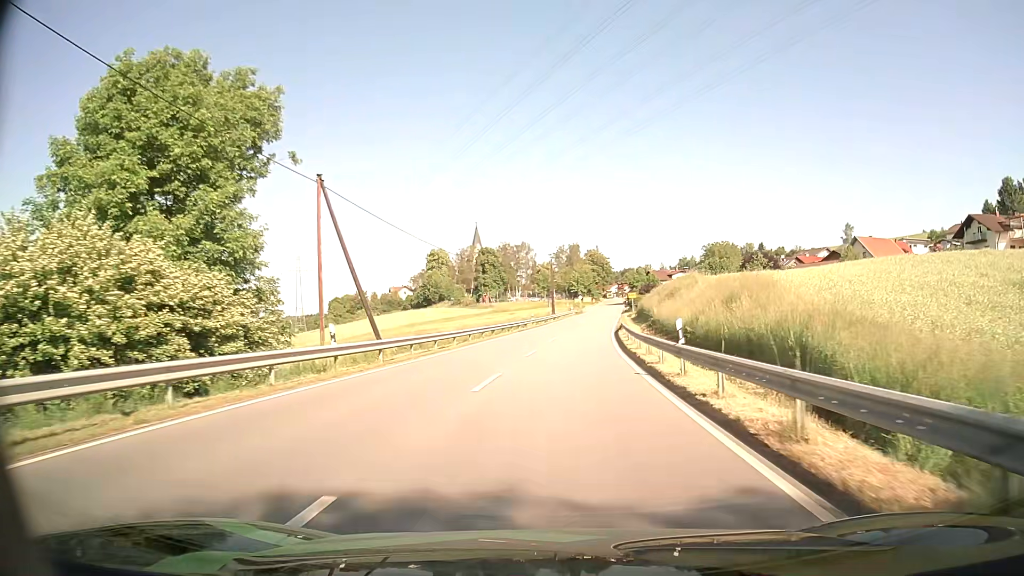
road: secondary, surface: asphalt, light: Day
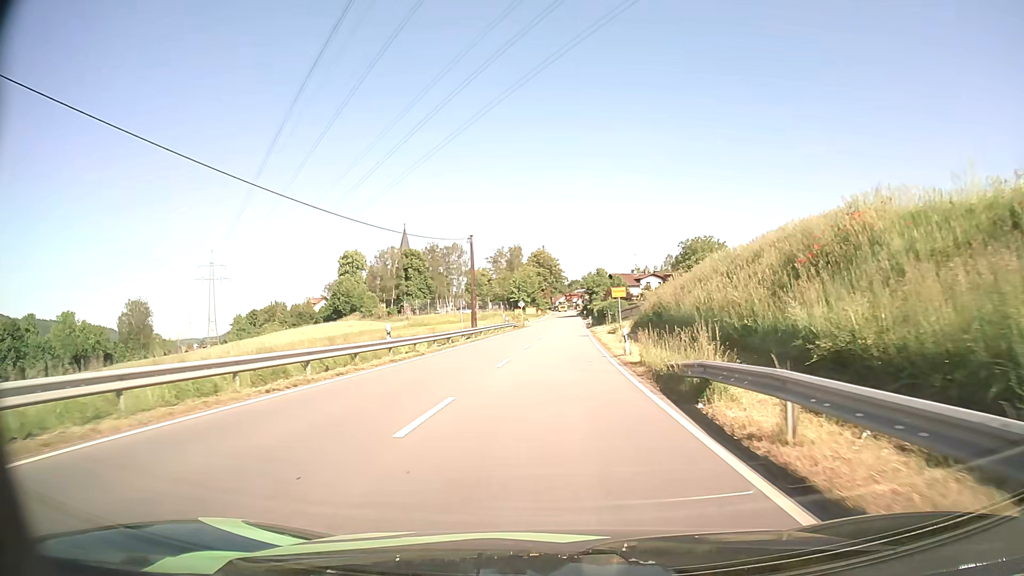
(+1.9, +40.6) m; +5°
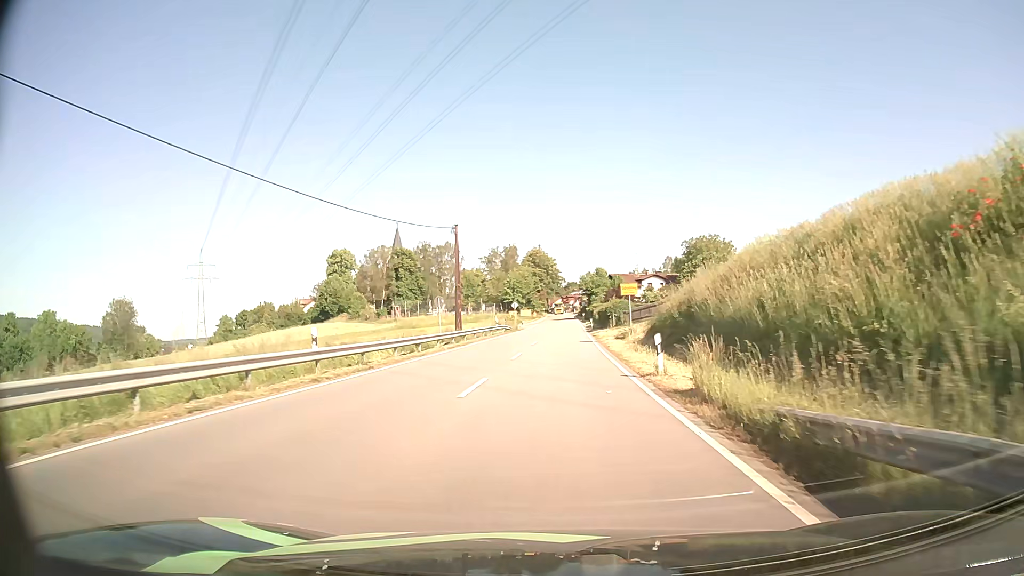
(0.0, +7.6) m; 0°
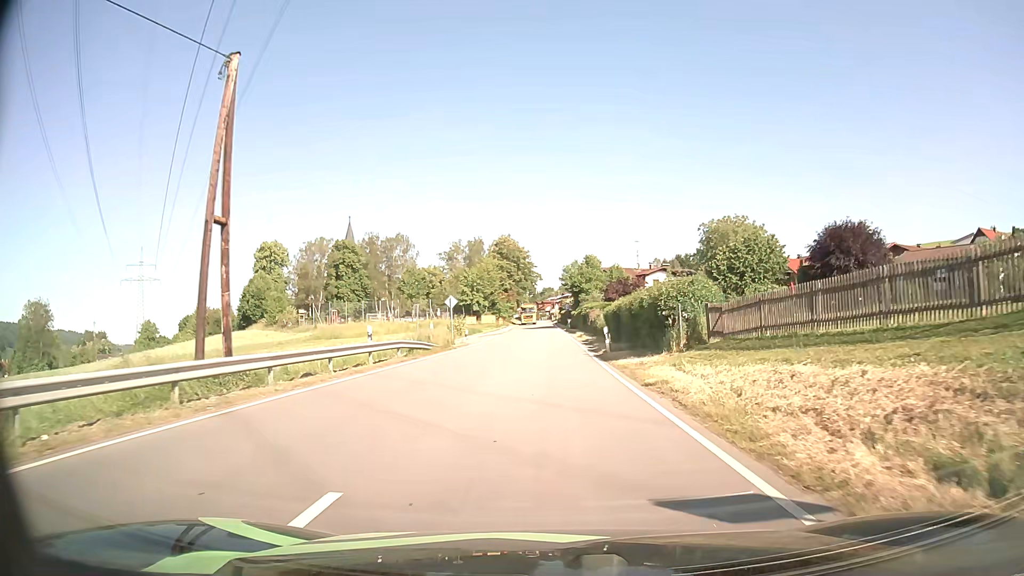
(+0.7, +34.8) m; +2°
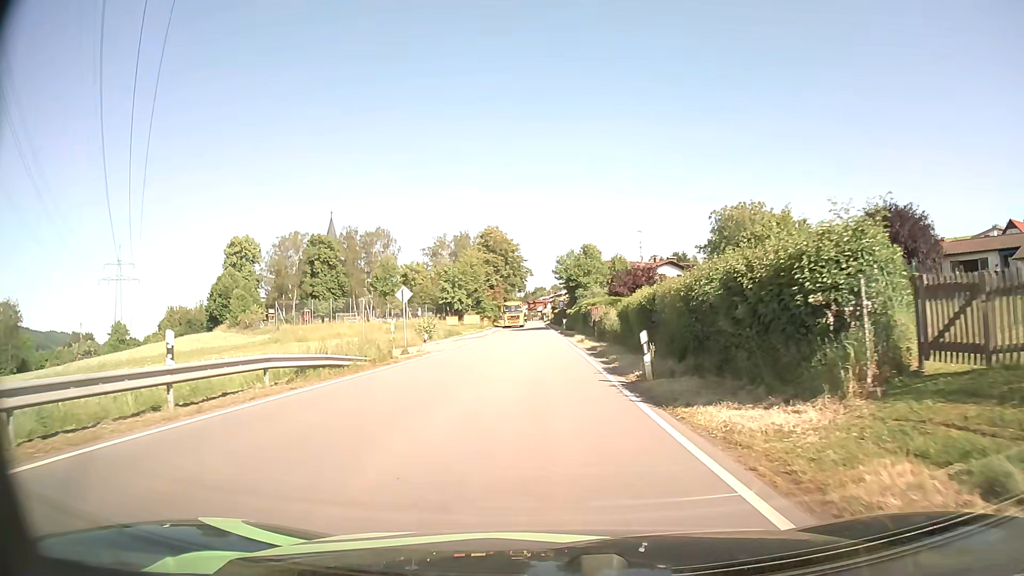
(+0.1, +12.0) m; +1°
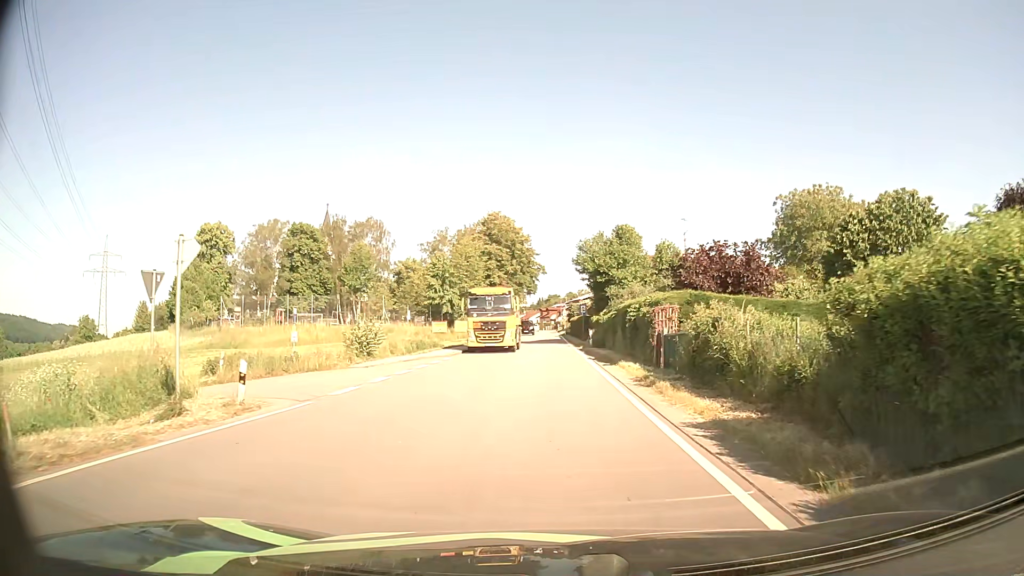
(-0.2, +20.5) m; -1°
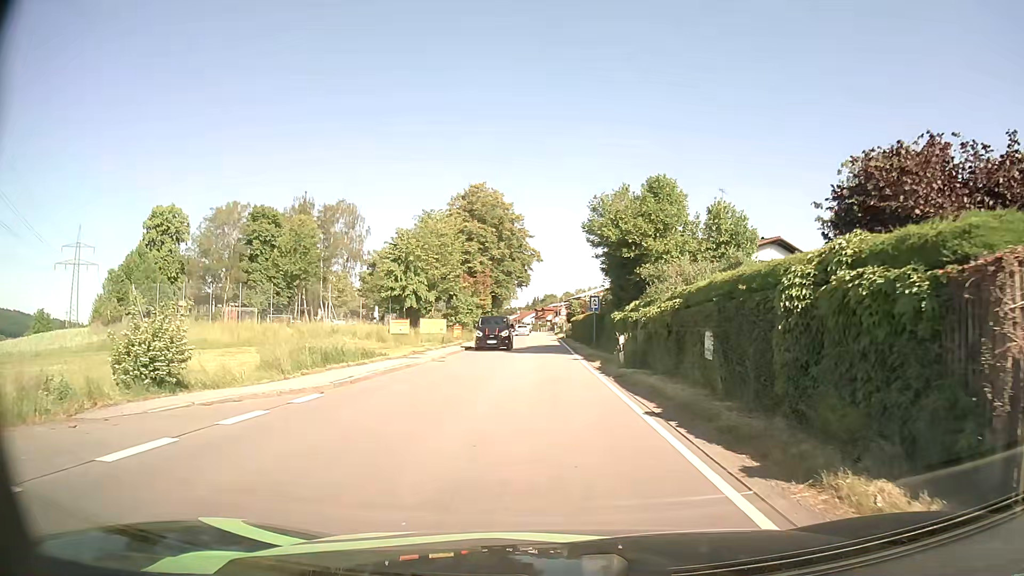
(+0.1, +17.2) m; +1°
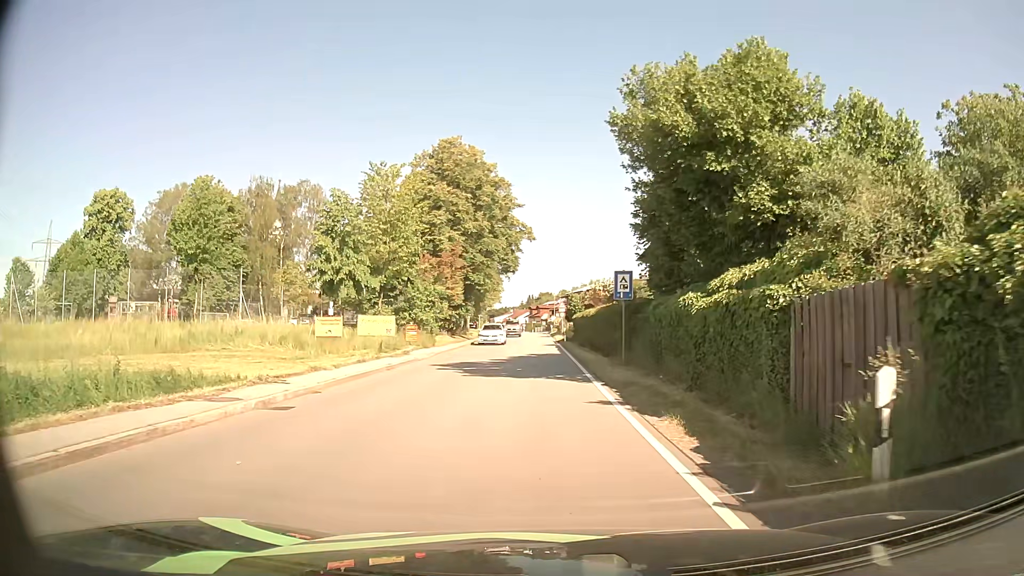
(0.0, +16.6) m; 0°
(0, +10) (0, +20) (0, +30) (-1, +40) (-1, +50) (-1, +60) (-1, +70) (-1, +80) (-1, +90) (-1, +100) m
